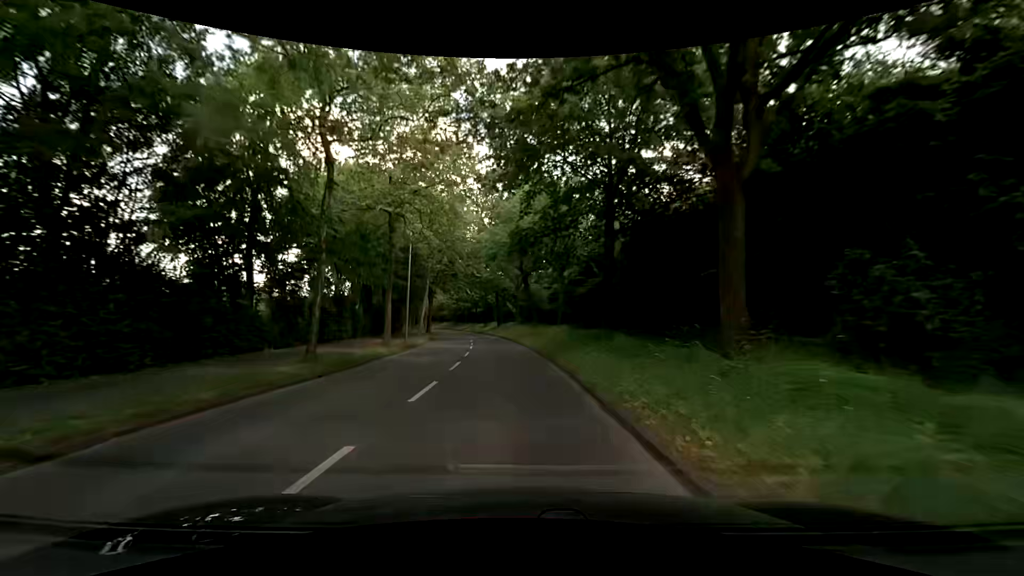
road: secondary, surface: asphalt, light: Day
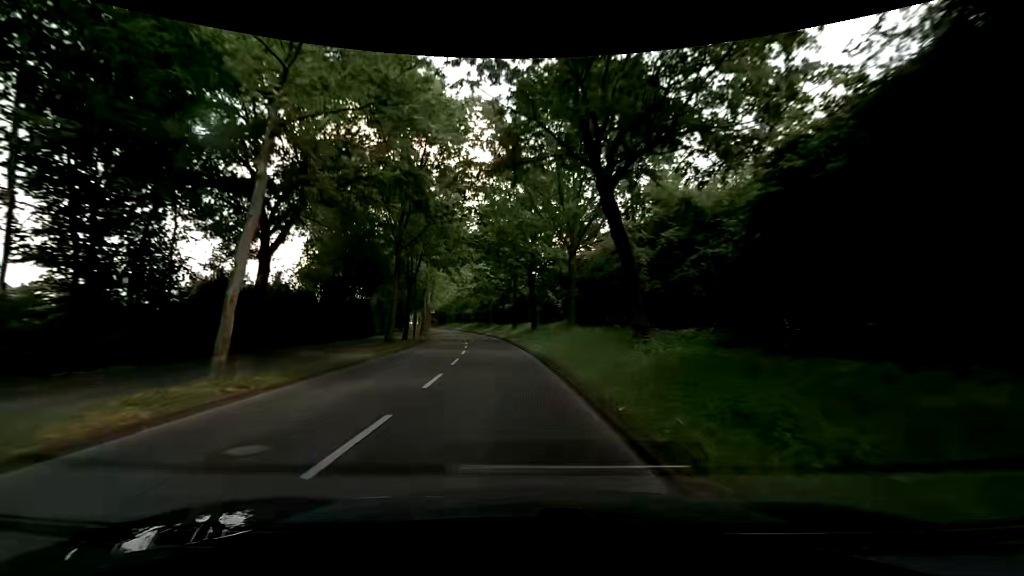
(-1.4, +30.1) m; -6°
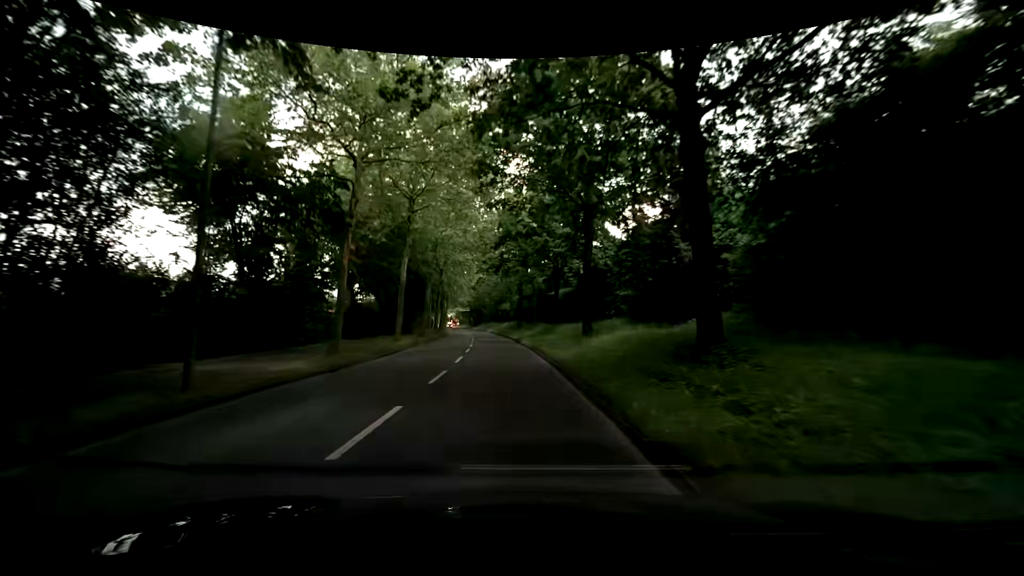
(-1.2, +31.7) m; -5°
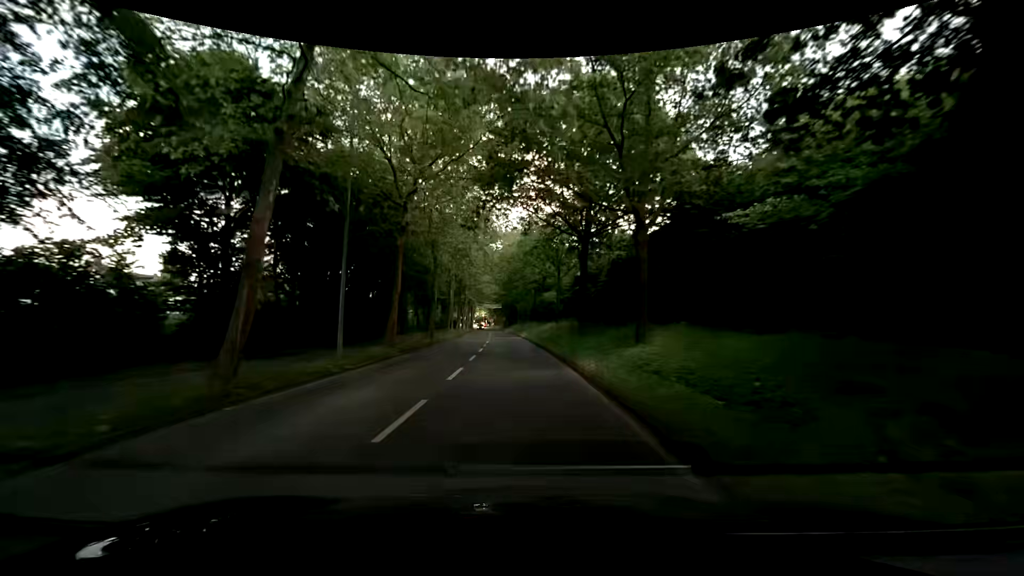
(-1.5, +31.2) m; -5°
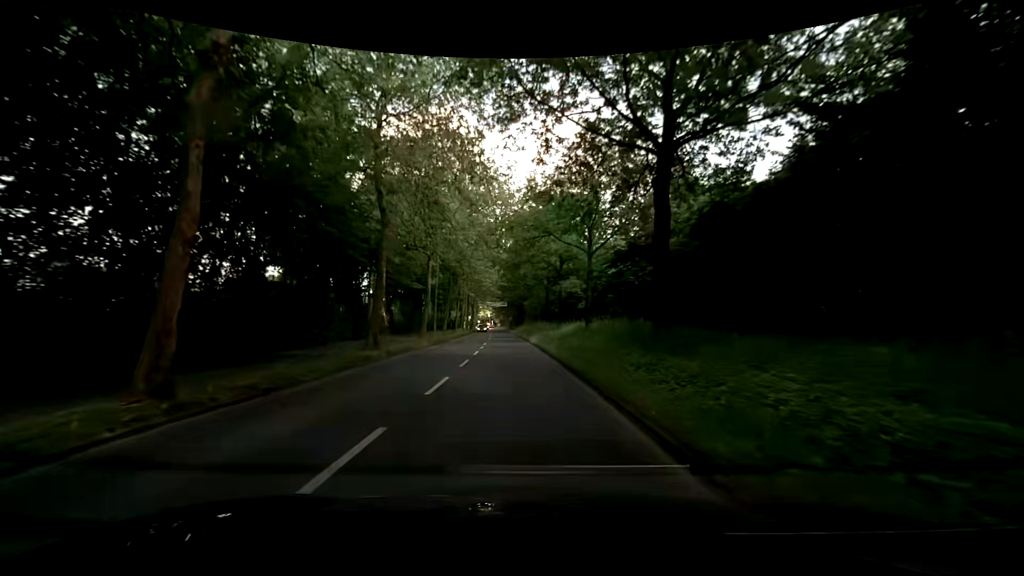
(-0.1, +15.2) m; -1°
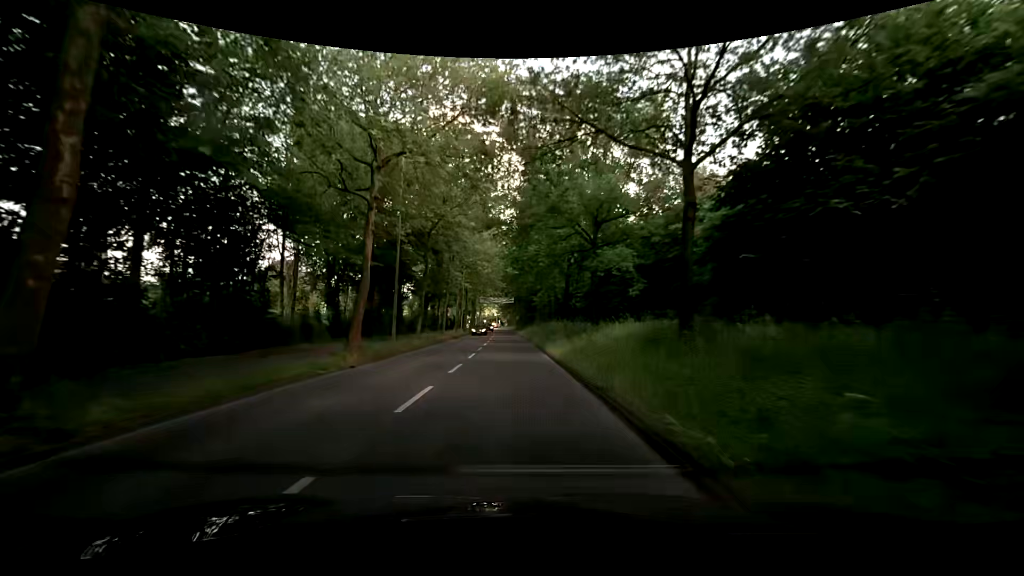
(0.0, +15.0) m; 0°
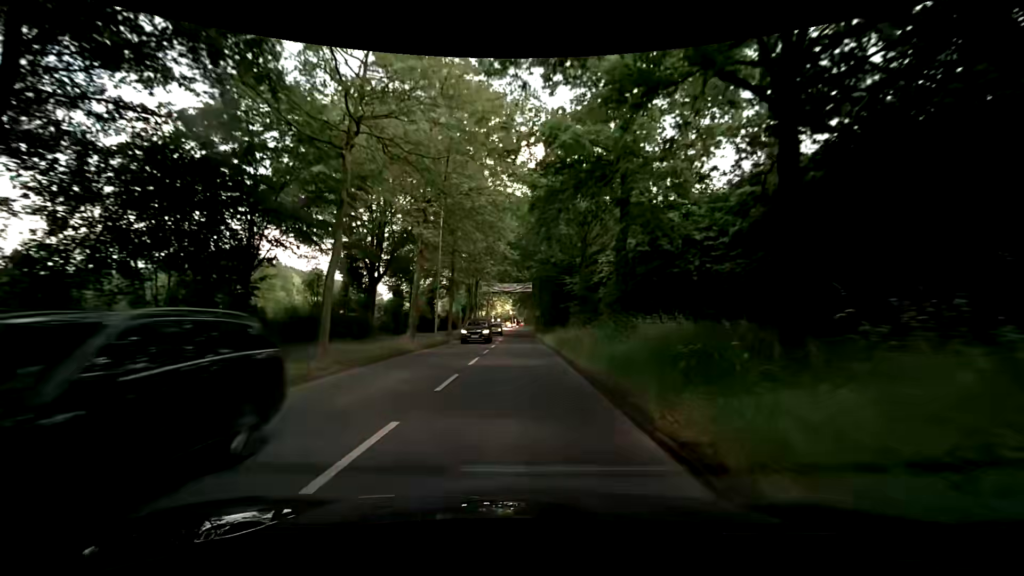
(-0.8, +29.4) m; -3°
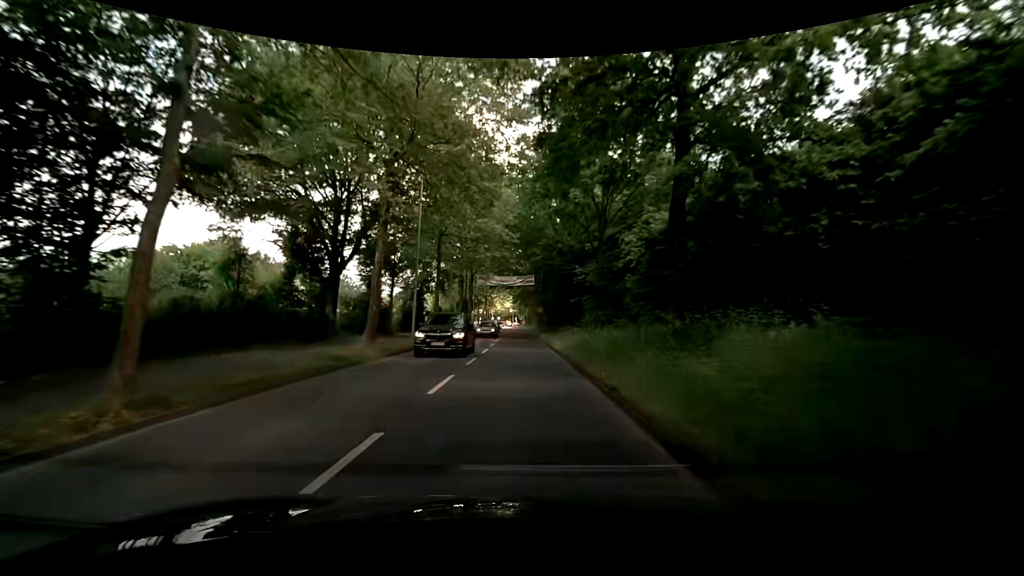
(+0.1, +7.3) m; 0°
(0, +10) (0, +20) (0, +30) (0, +40) (0, +50) (0, +60) (0, +70) (0, +80) (0, +90) (0, +100) m
